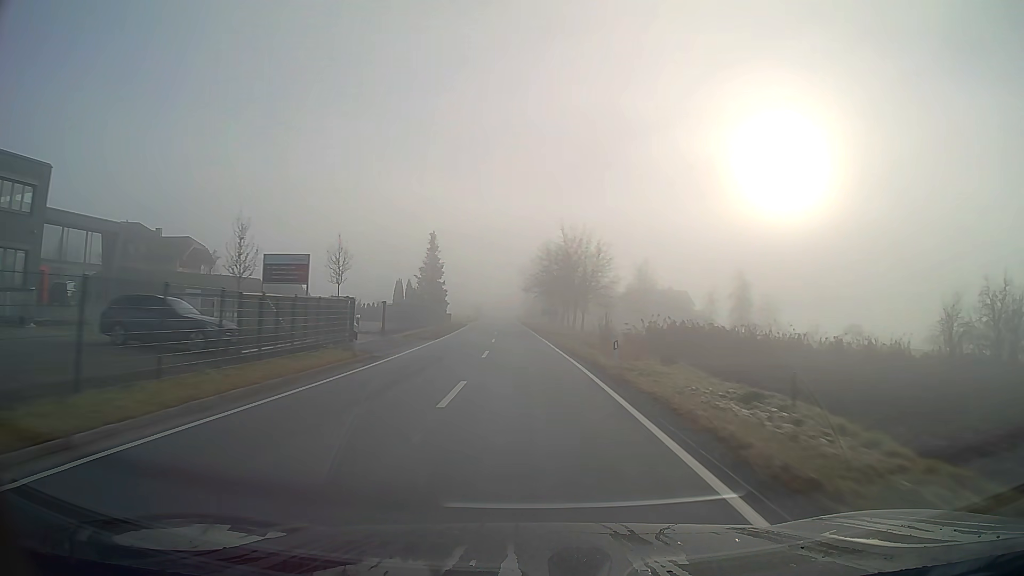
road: secondary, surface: asphalt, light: Day
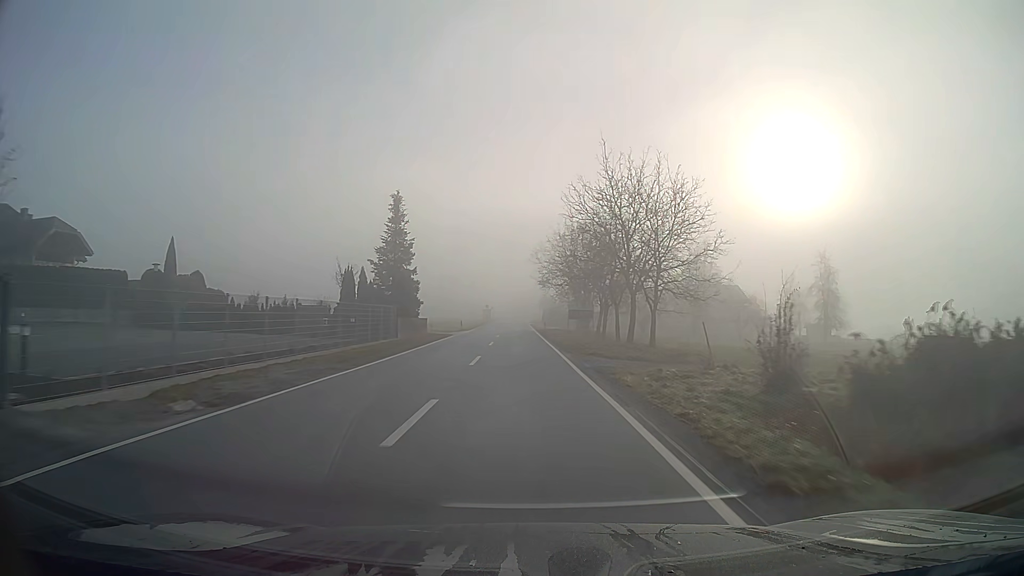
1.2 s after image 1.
(-0.4, +27.3) m; -2°
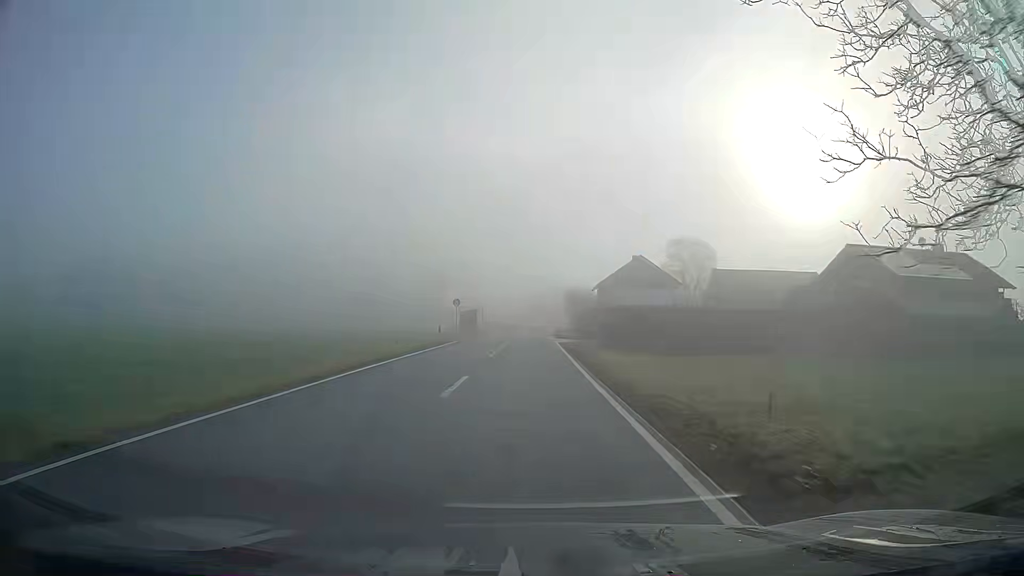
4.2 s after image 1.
(-1.0, +67.6) m; -1°
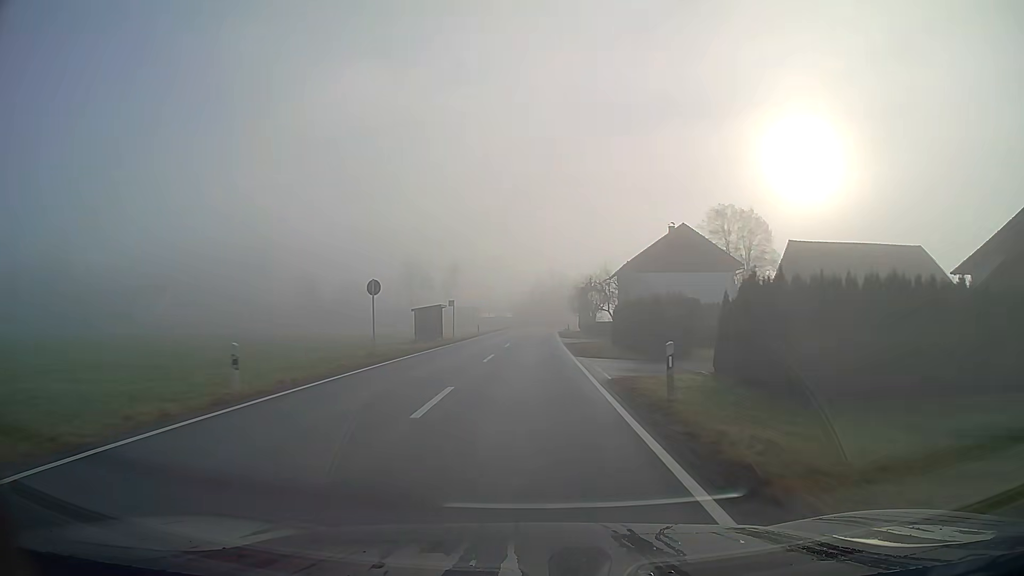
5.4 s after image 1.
(0.0, +26.5) m; 0°
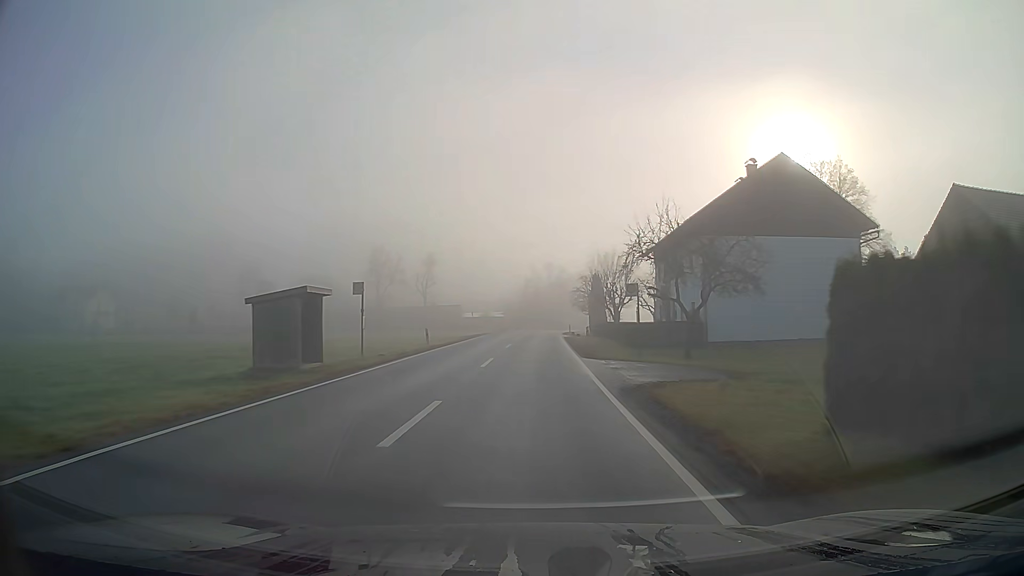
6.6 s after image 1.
(+0.1, +26.1) m; 0°
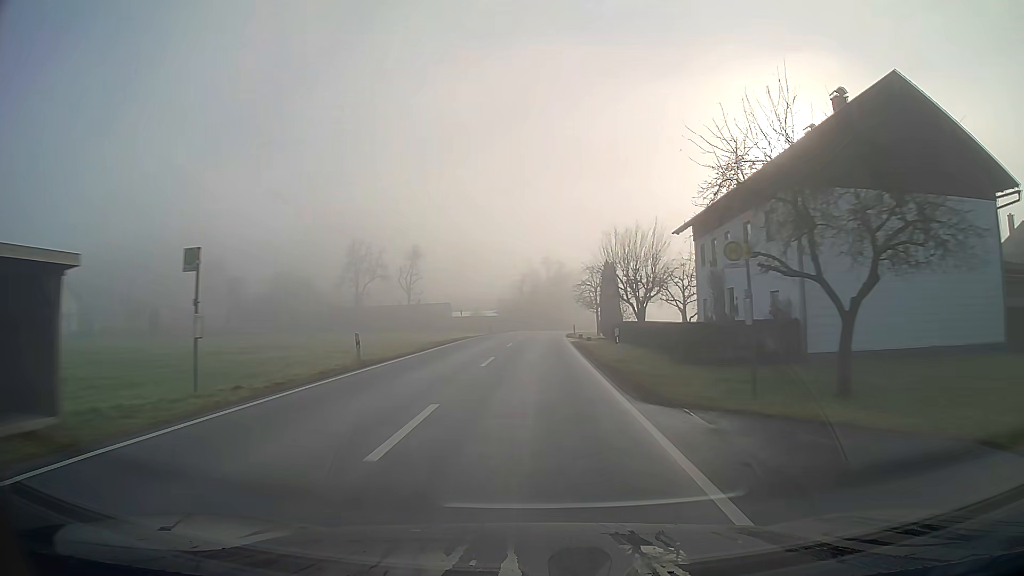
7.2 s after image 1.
(0.0, +12.9) m; 0°
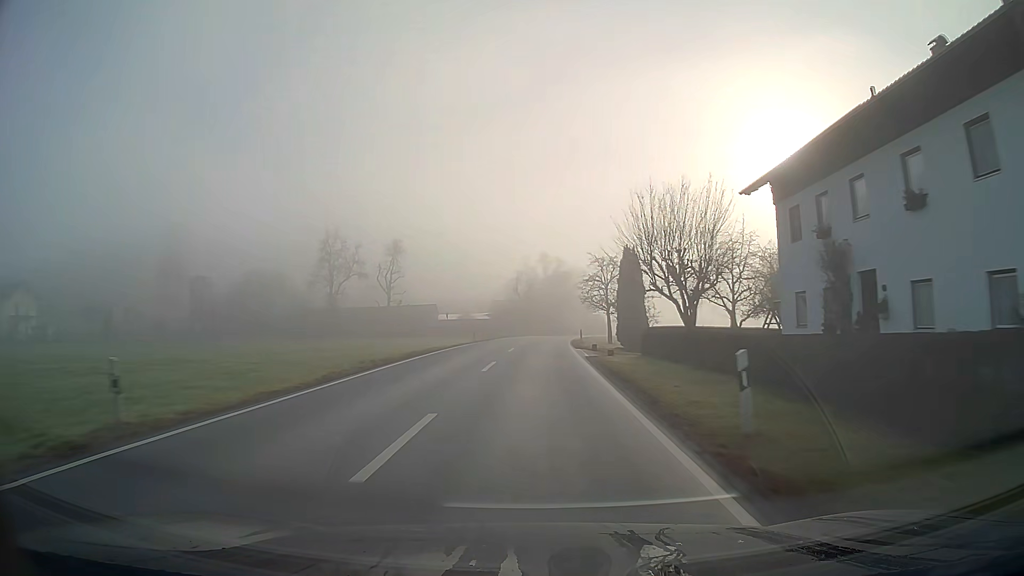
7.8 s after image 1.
(0.0, +12.8) m; 0°
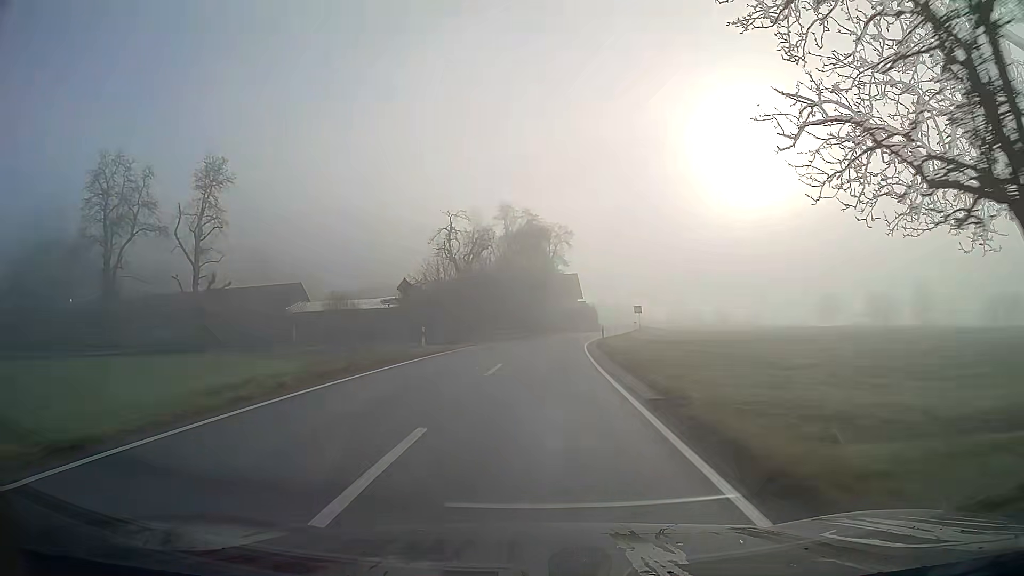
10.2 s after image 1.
(+1.2, +49.5) m; +3°
